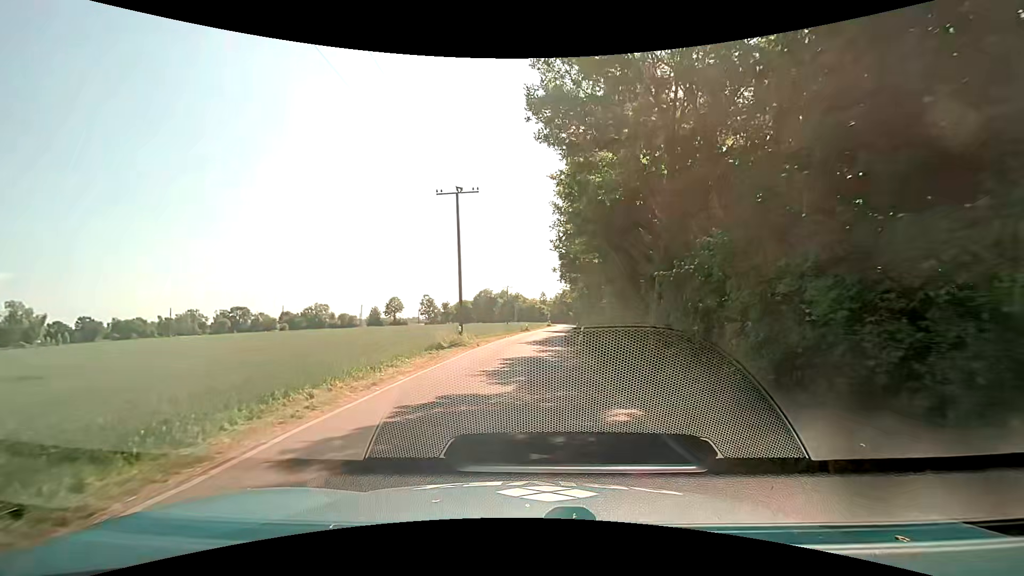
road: unclassified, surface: asphalt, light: Day
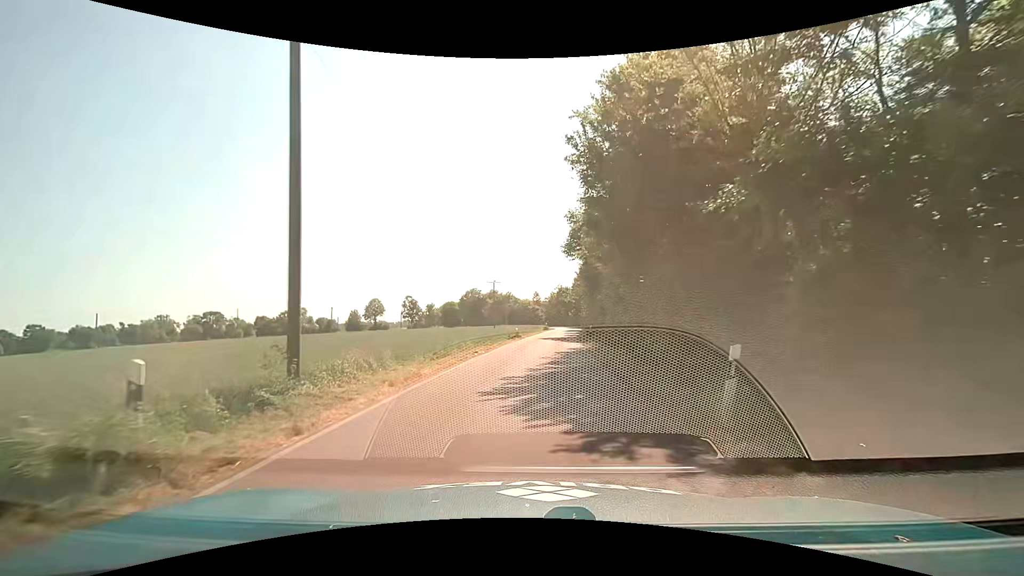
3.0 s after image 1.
(0.0, +20.9) m; 0°
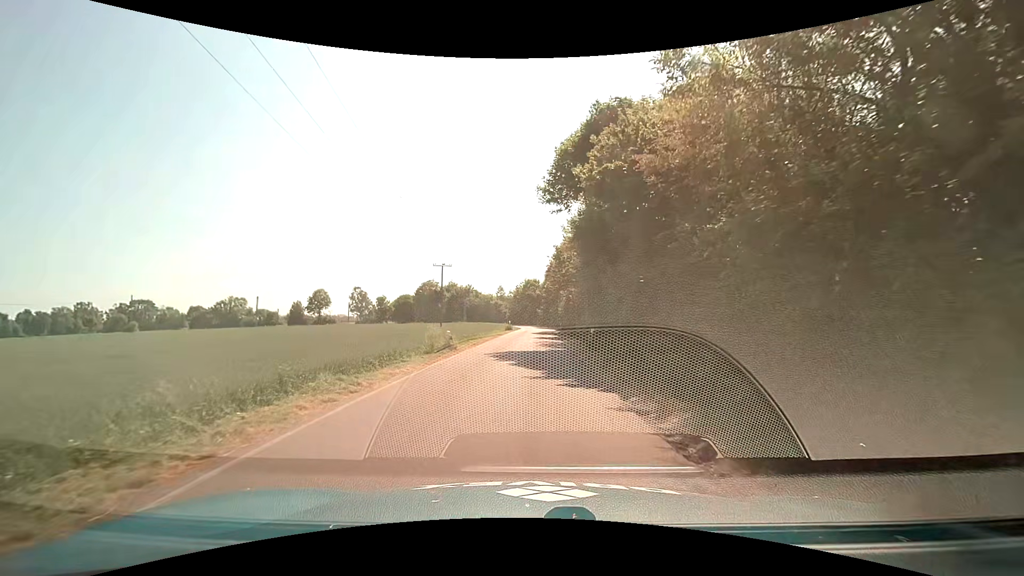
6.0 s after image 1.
(+0.9, +21.9) m; +4°
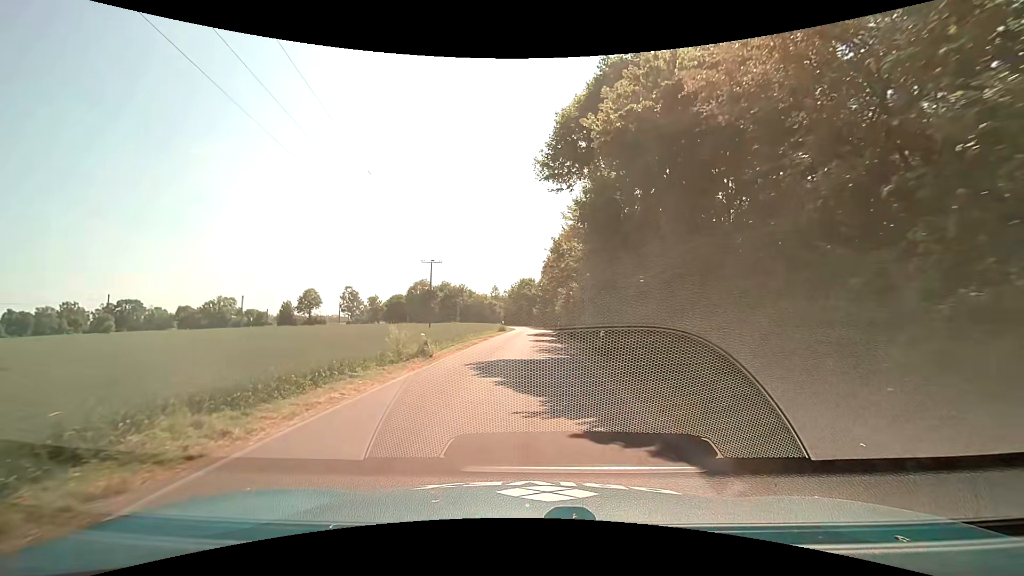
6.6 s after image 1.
(0.0, +4.5) m; +1°
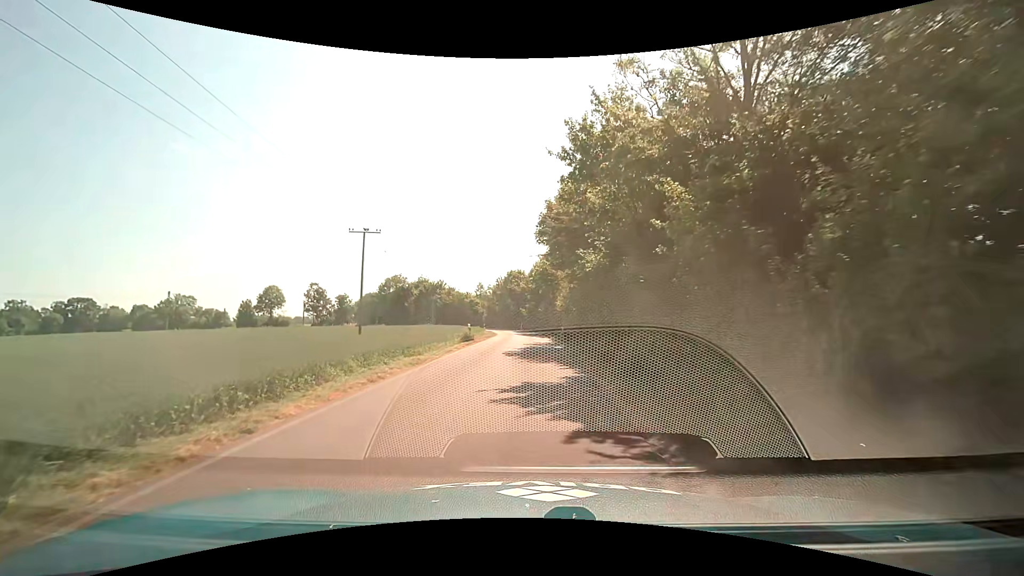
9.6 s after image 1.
(+0.3, +23.0) m; +2°
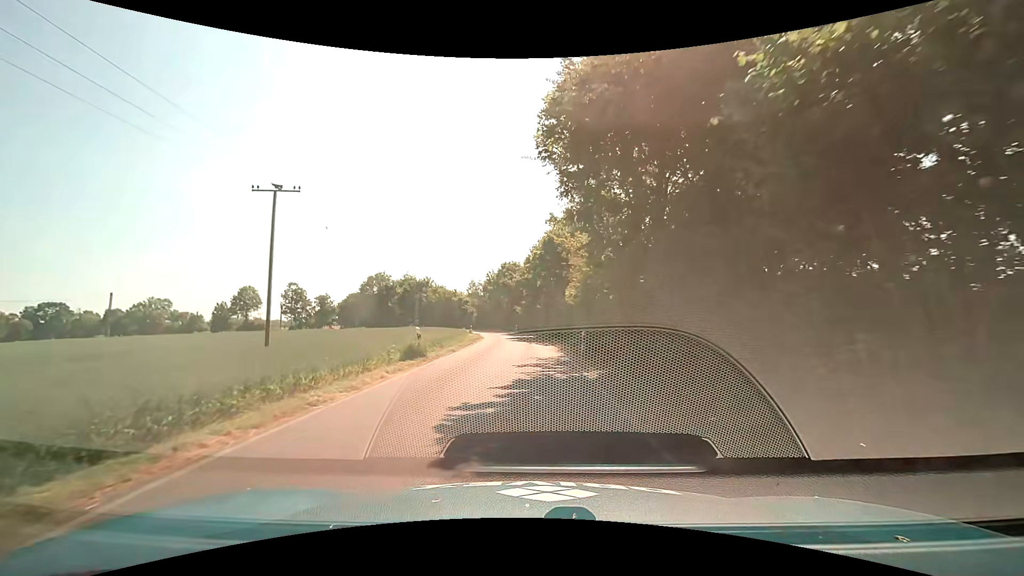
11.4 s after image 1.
(-0.1, +14.1) m; 0°
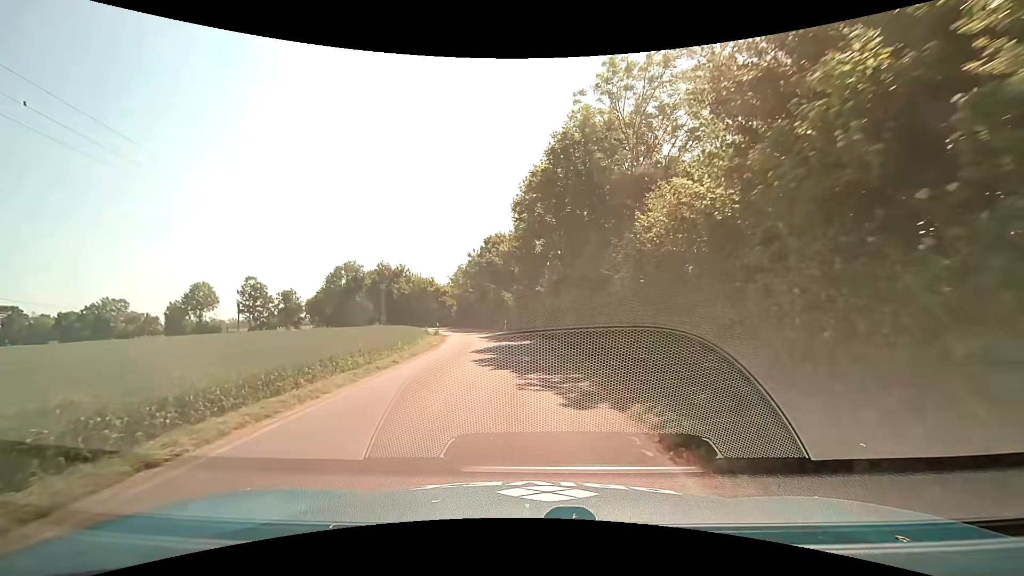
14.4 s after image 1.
(+0.2, +22.5) m; +1°
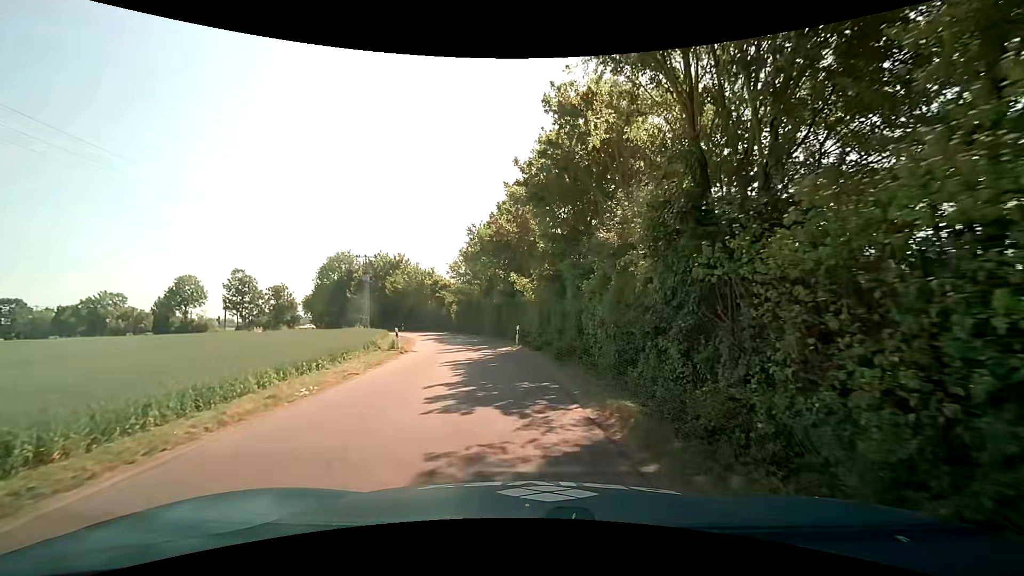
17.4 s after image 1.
(-0.6, +20.1) m; -4°
(0, +10) (-1, +20) (-3, +30) (-5, +40) (-7, +49) (-11, +59) (-15, +67) (-21, +76) (-27, +84) (-34, +91) m
